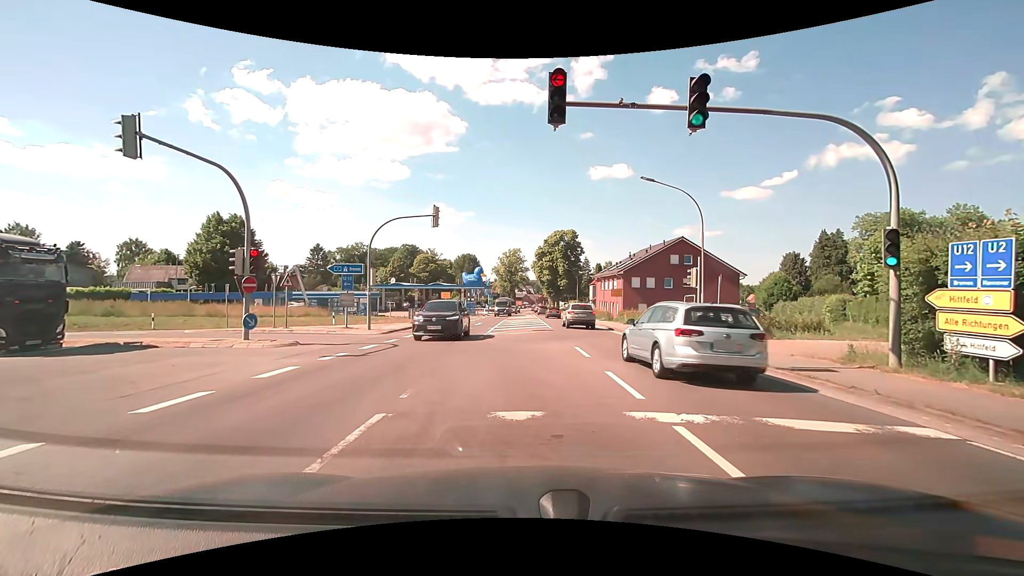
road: secondary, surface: asphalt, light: Day
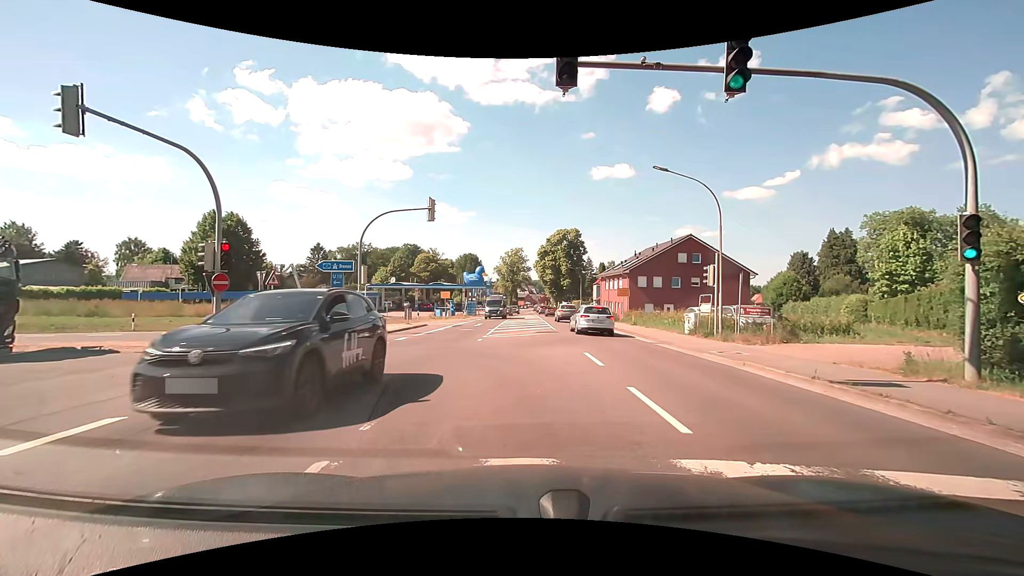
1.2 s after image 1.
(0.0, +1.9) m; 0°
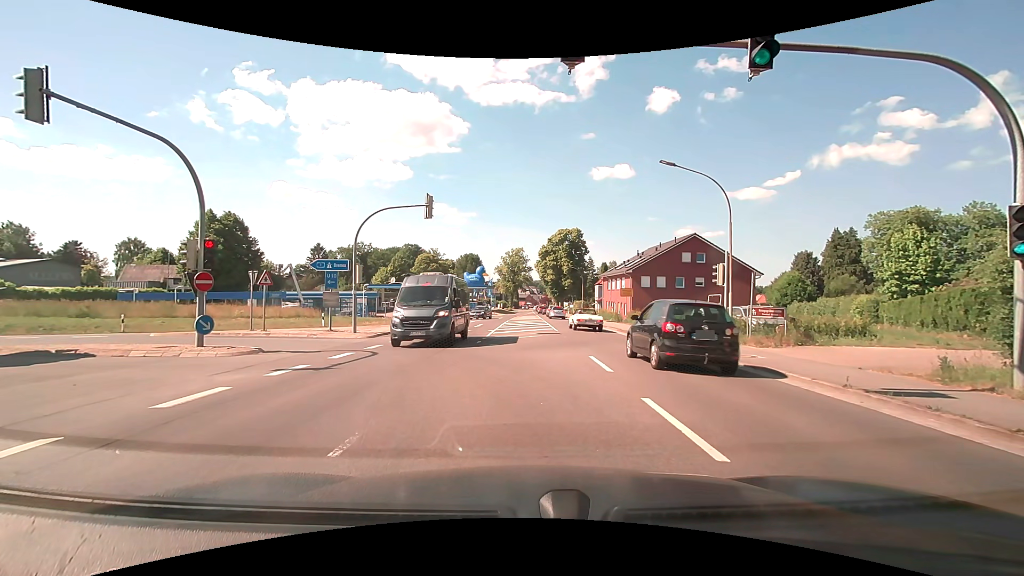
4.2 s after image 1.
(0.0, +0.9) m; 0°
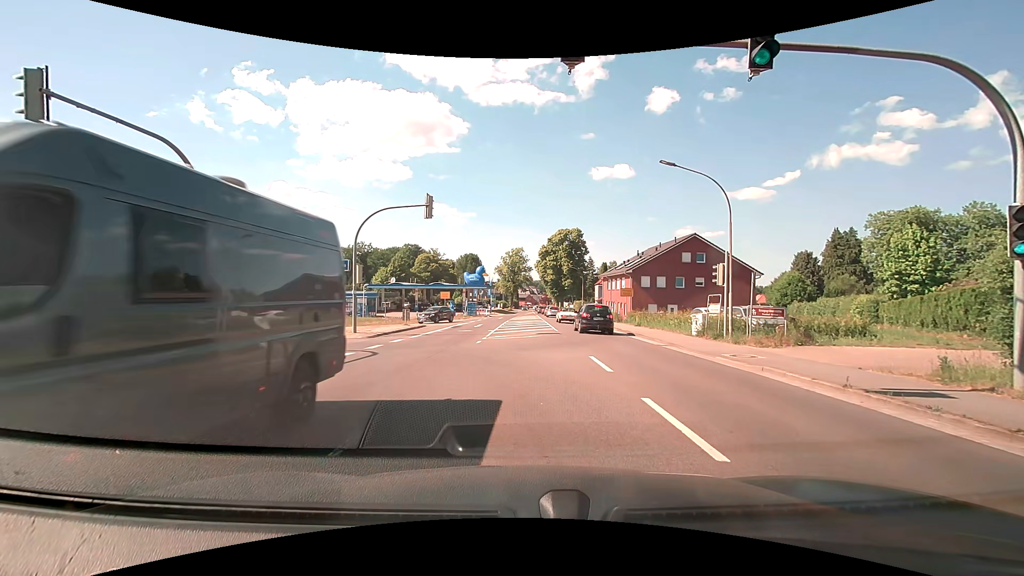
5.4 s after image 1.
(0.0, 0.0) m; 0°
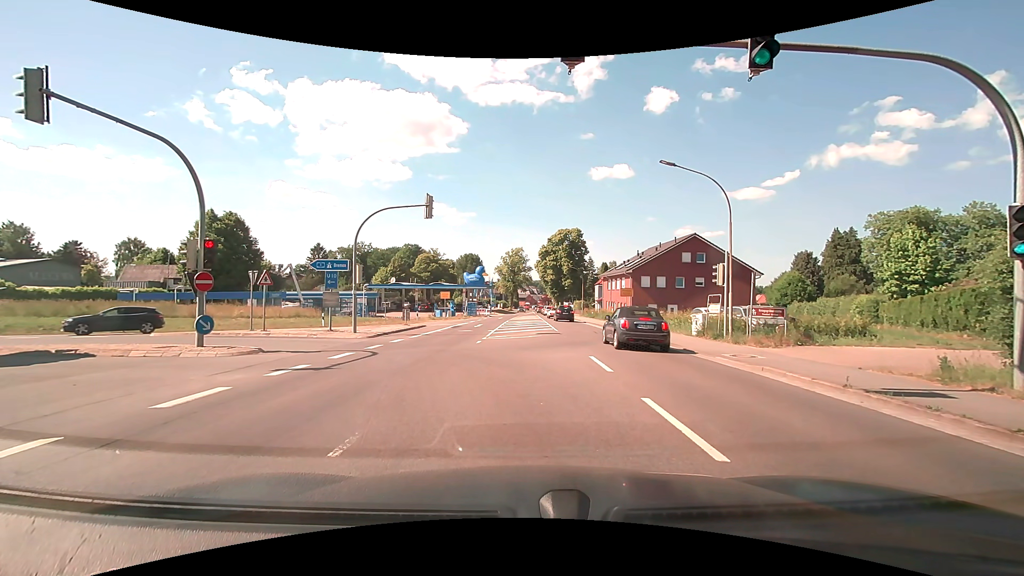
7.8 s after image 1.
(0.0, 0.0) m; 0°
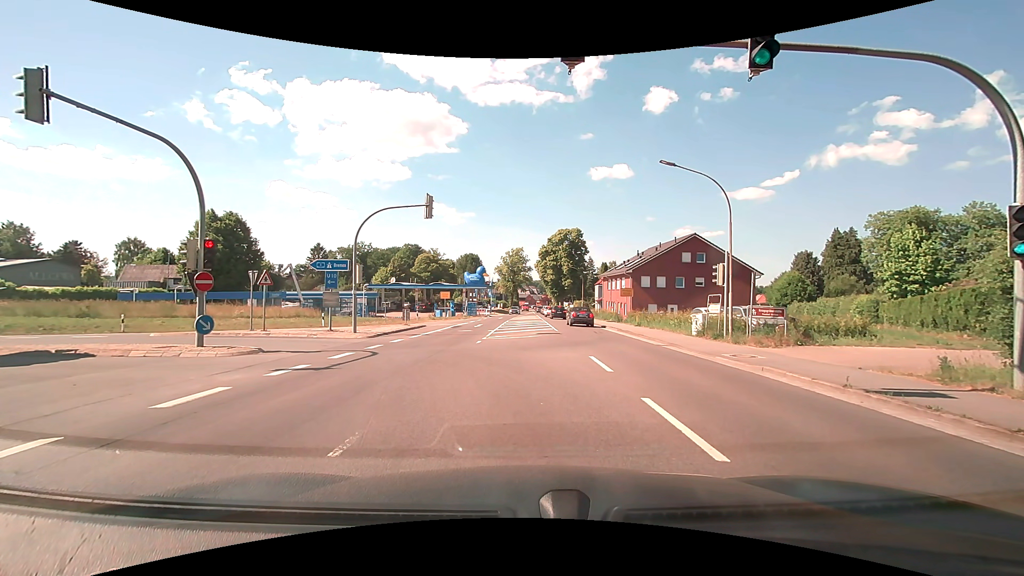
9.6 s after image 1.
(0.0, 0.0) m; 0°
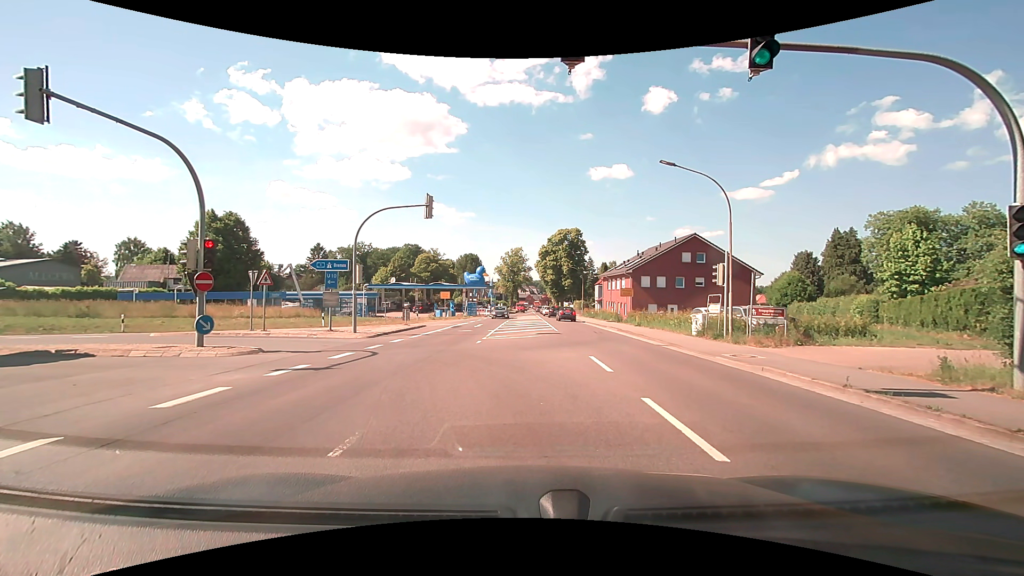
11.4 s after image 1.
(0.0, 0.0) m; 0°
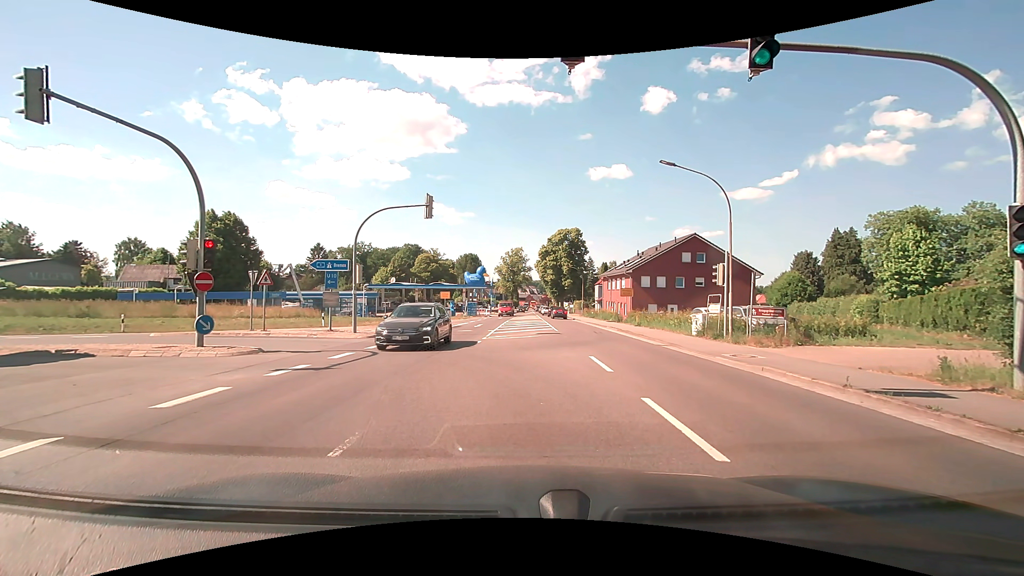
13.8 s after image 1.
(0.0, 0.0) m; 0°
(-1, +10) (-5, +19) (-14, +22) (-24, +22) (-34, +21) (-44, +21) (-54, +20) (-64, +20) (-74, +20) (-84, +20) m
